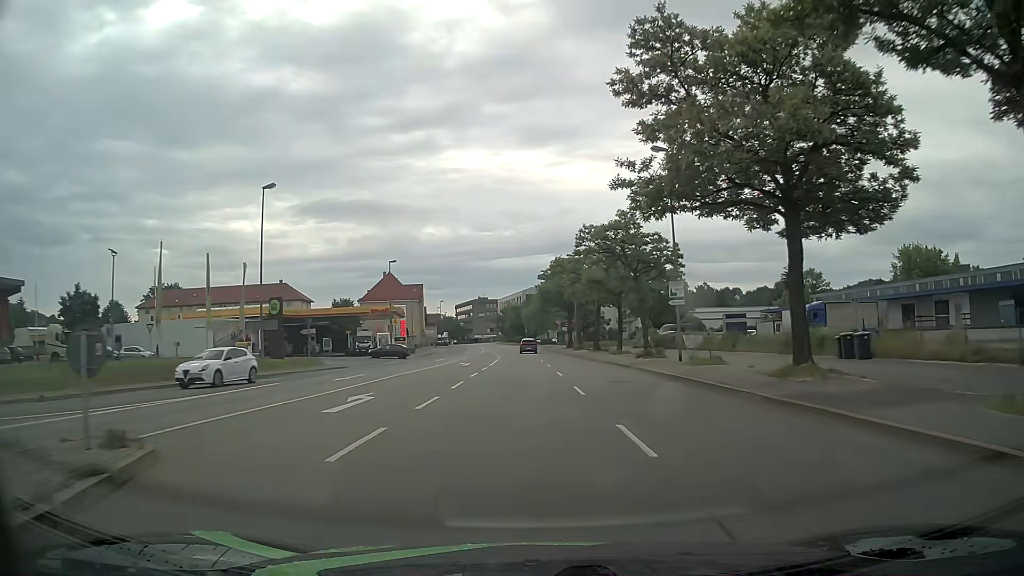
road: primary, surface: asphalt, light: Day
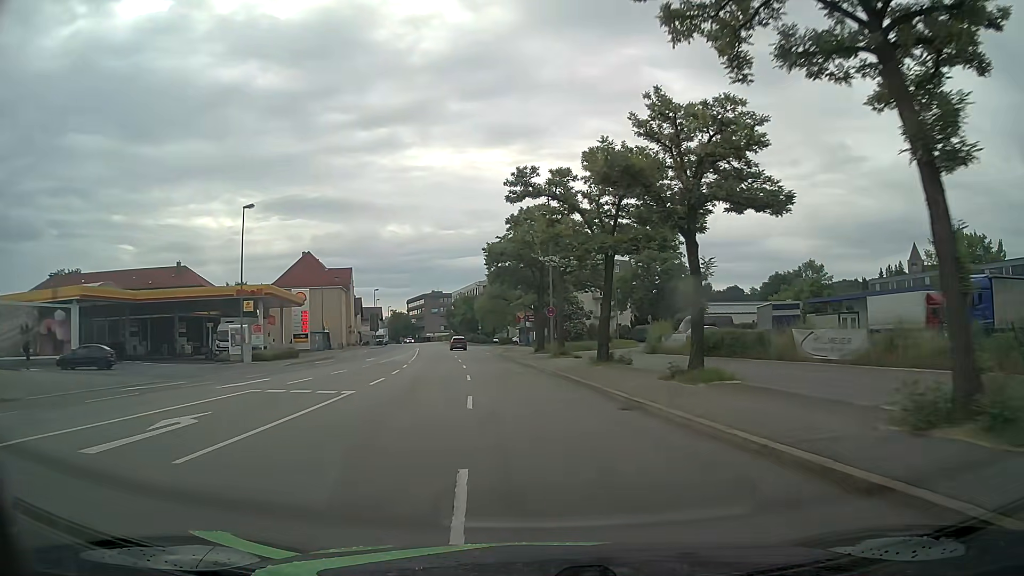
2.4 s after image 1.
(+0.7, +30.6) m; +3°
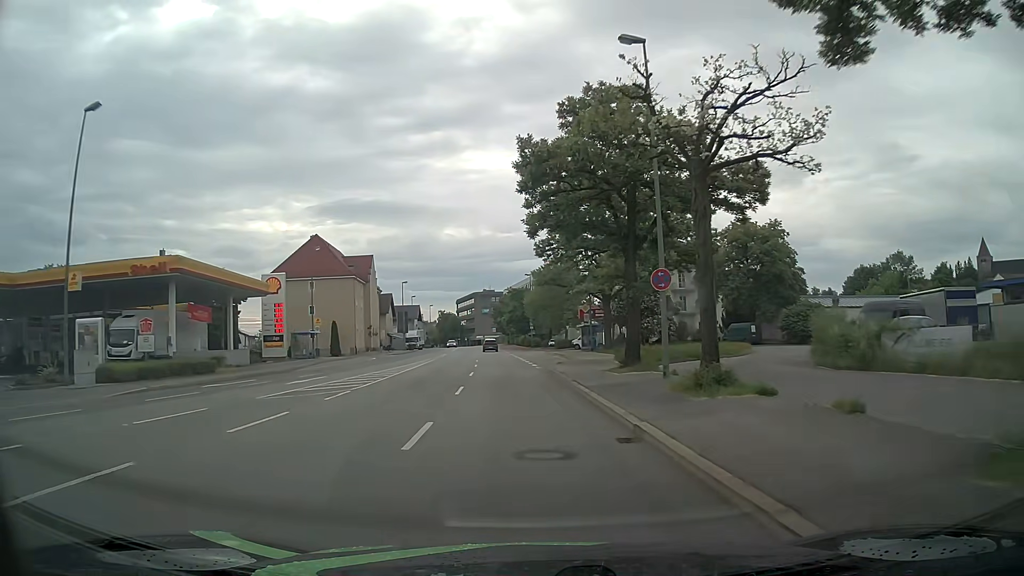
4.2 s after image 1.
(-0.8, +22.9) m; -5°
(0, +10) (-1, +20) (-1, +30) (-2, +40) (-2, +50) (-3, +60) (-4, +70) (-5, +80) (-6, +90) (-7, +100) m
